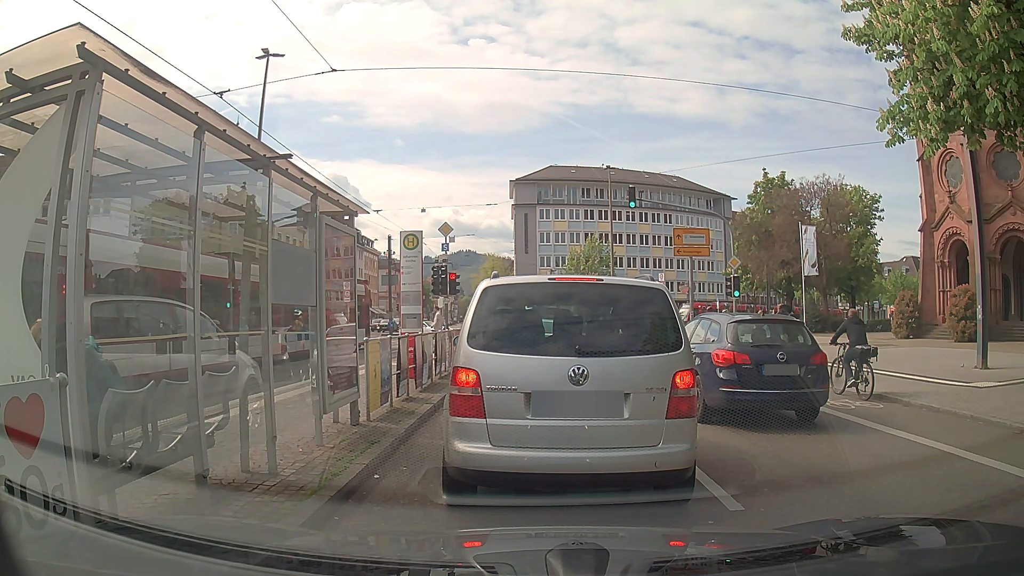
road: secondary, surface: asphalt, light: Day
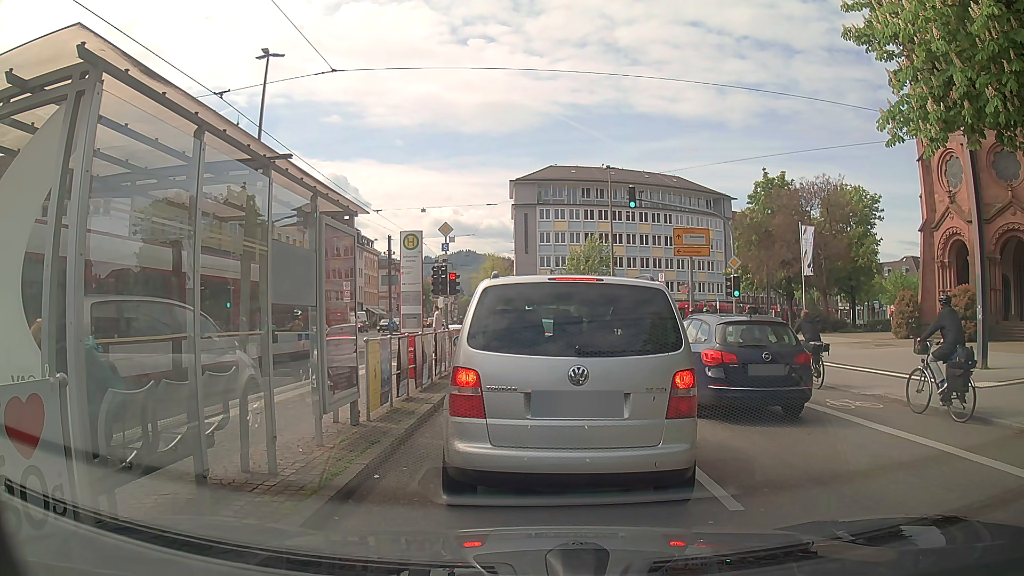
(0.0, 0.0) m; 0°
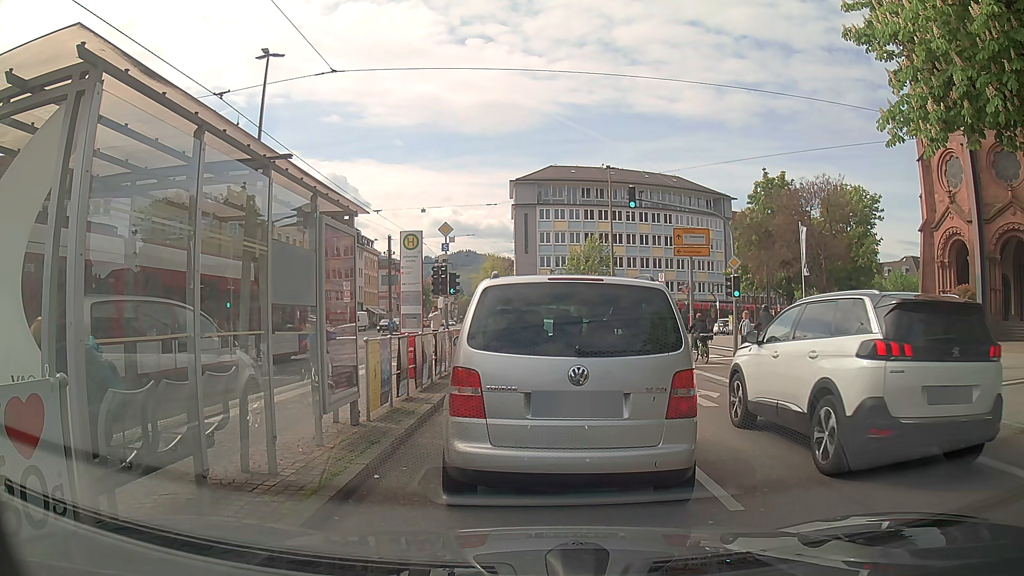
(0.0, 0.0) m; 0°
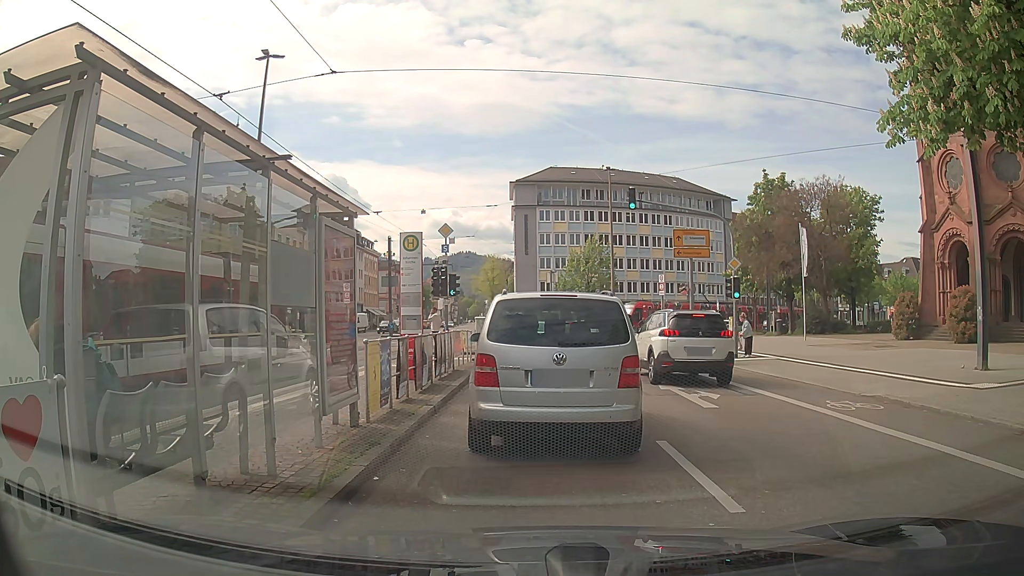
(0.0, 0.0) m; 0°
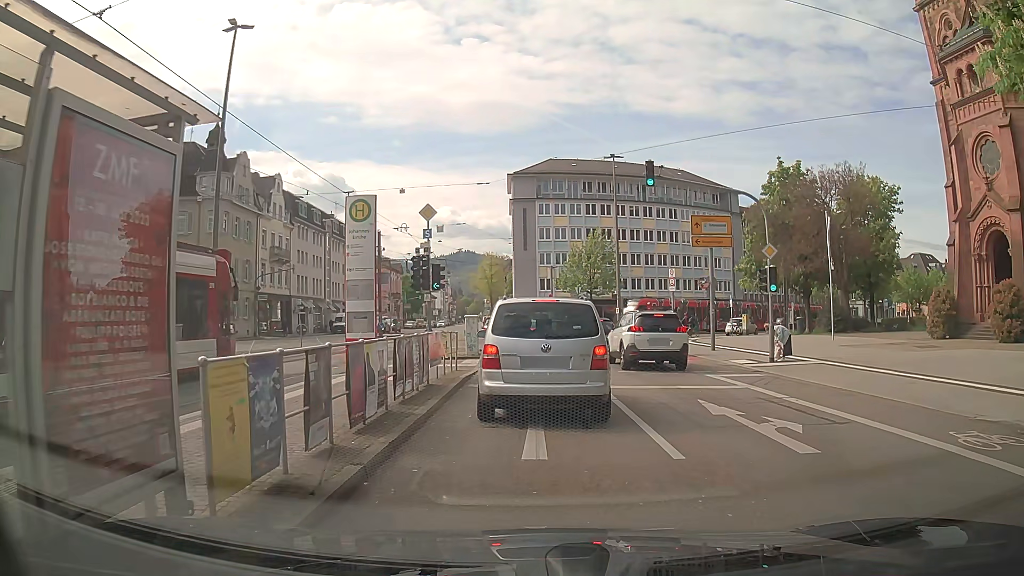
(0.0, +4.3) m; 0°
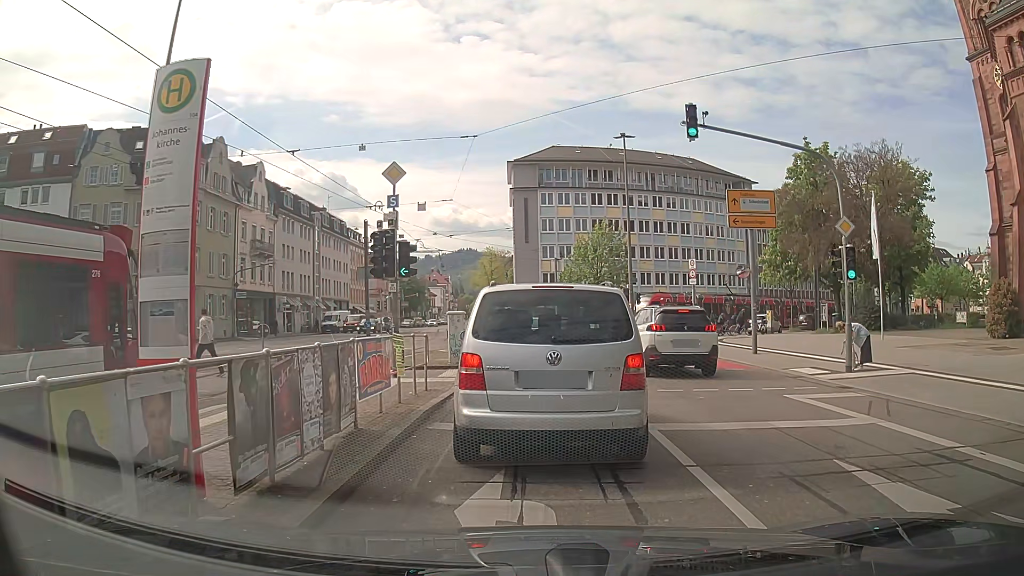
(+0.1, +5.4) m; -2°
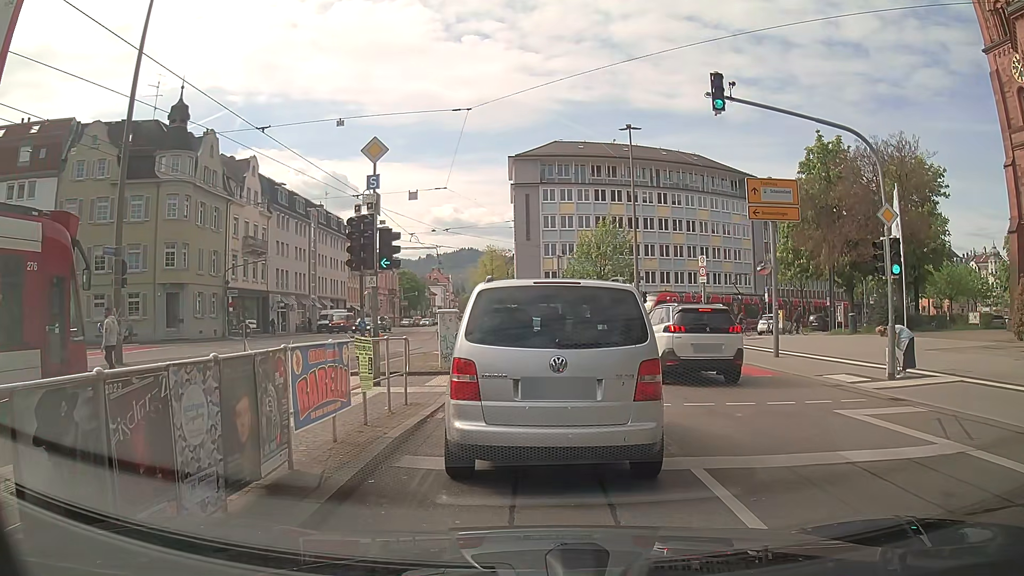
(0.0, +2.1) m; -1°
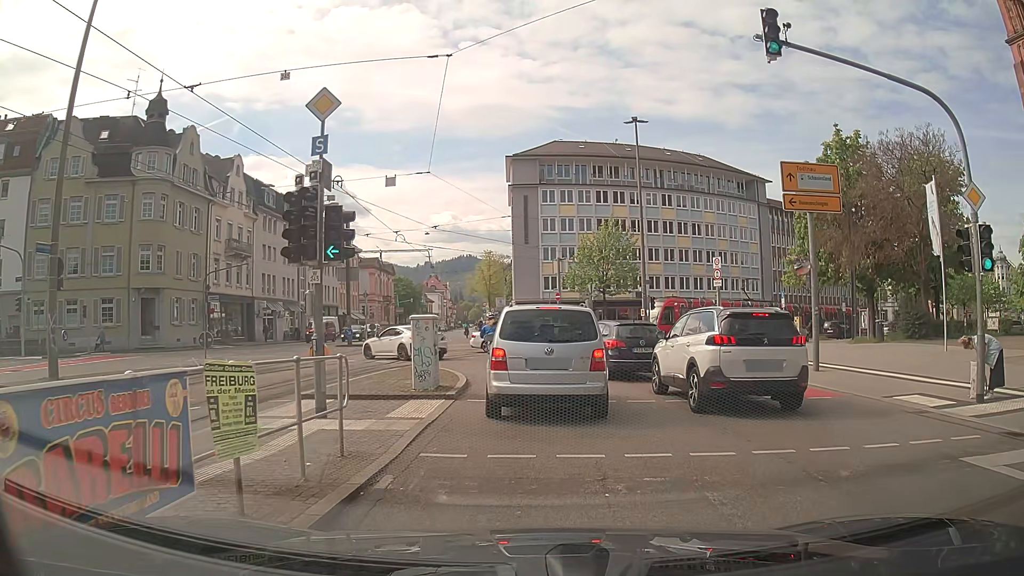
(+0.1, +3.6) m; +2°
